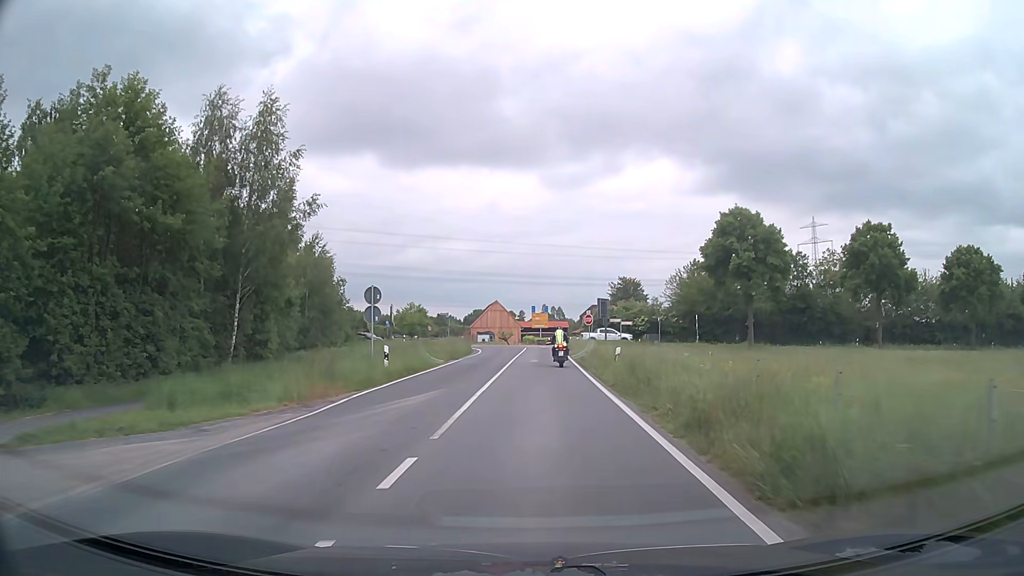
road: secondary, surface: asphalt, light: Day
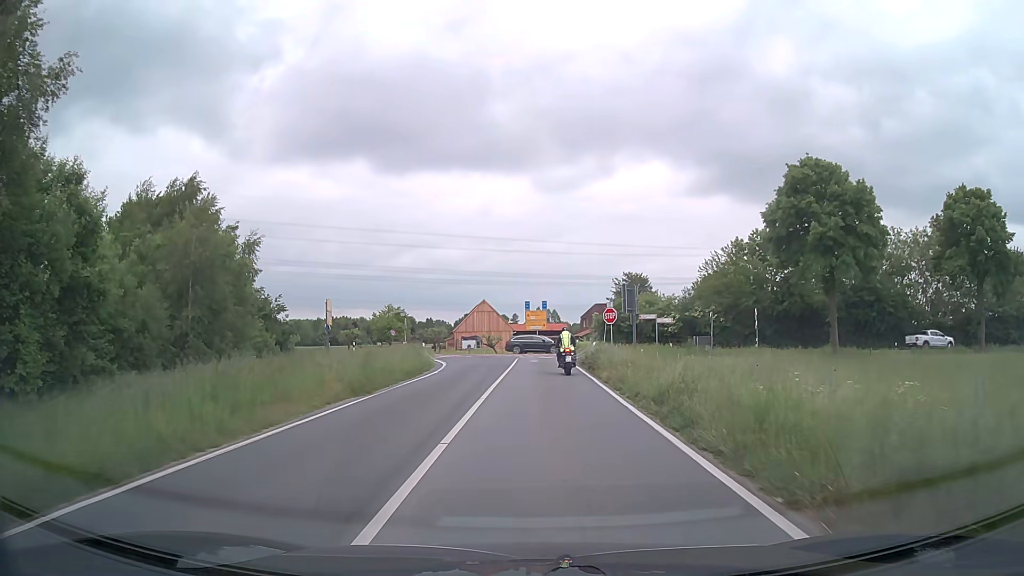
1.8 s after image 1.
(+0.1, +19.3) m; +1°
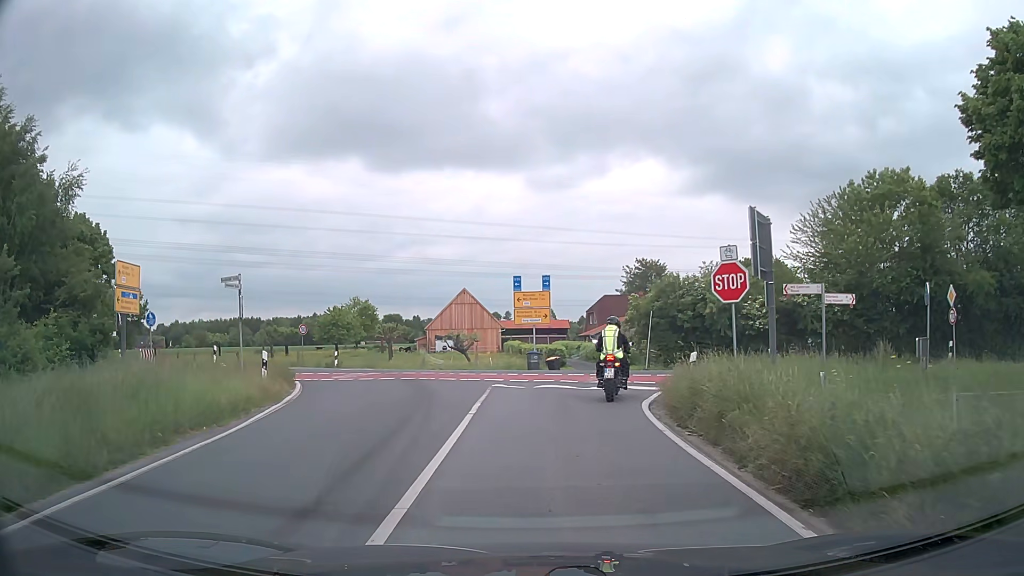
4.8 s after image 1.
(+0.1, +24.1) m; 0°
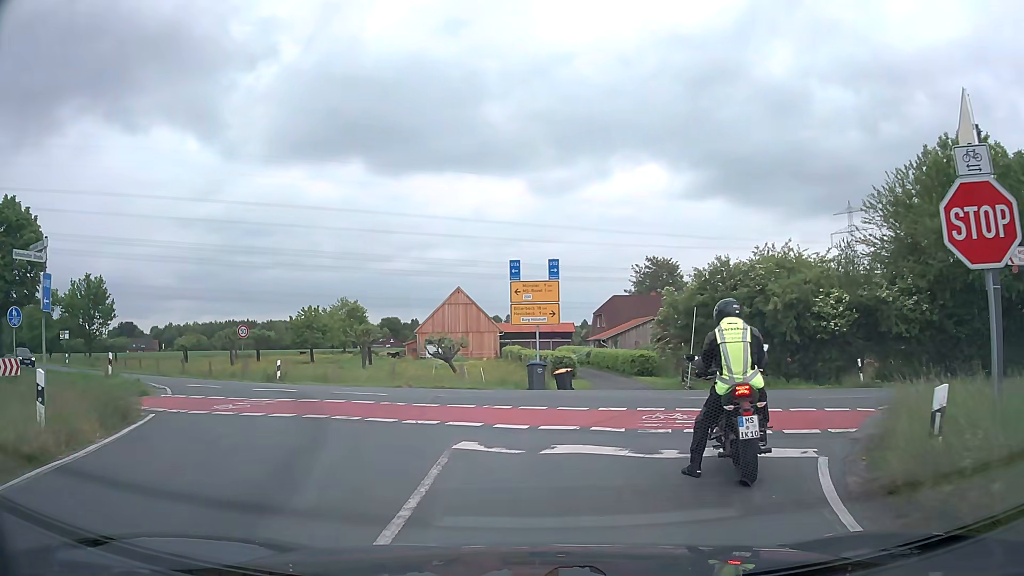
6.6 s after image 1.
(0.0, +8.8) m; 0°
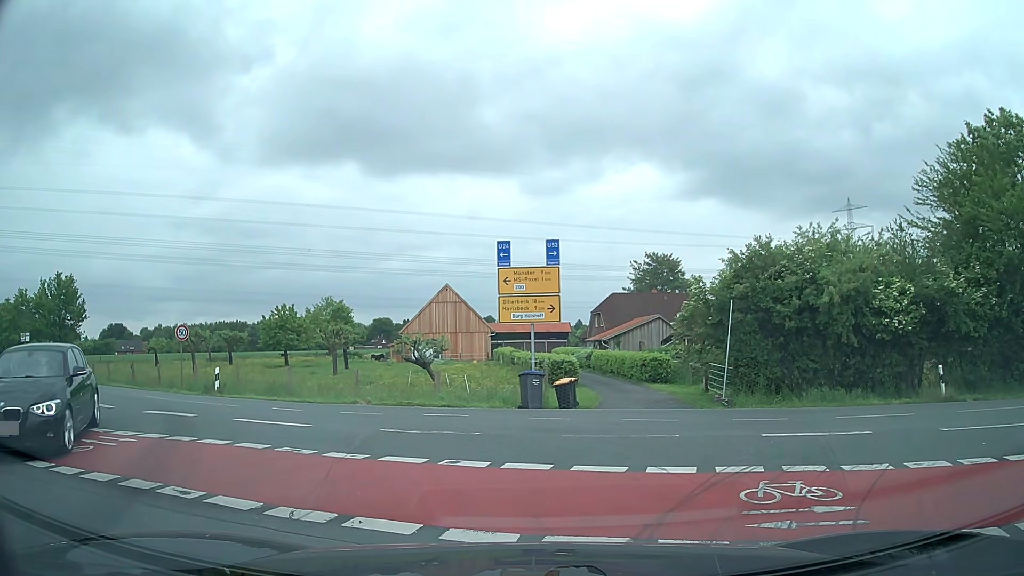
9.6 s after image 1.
(0.0, +5.2) m; -1°
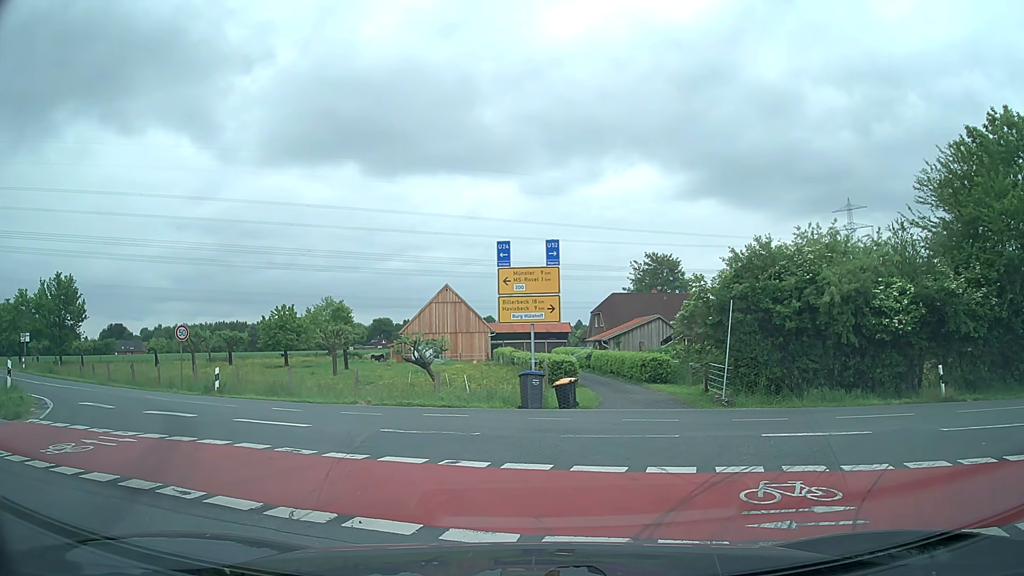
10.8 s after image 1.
(0.0, 0.0) m; 0°
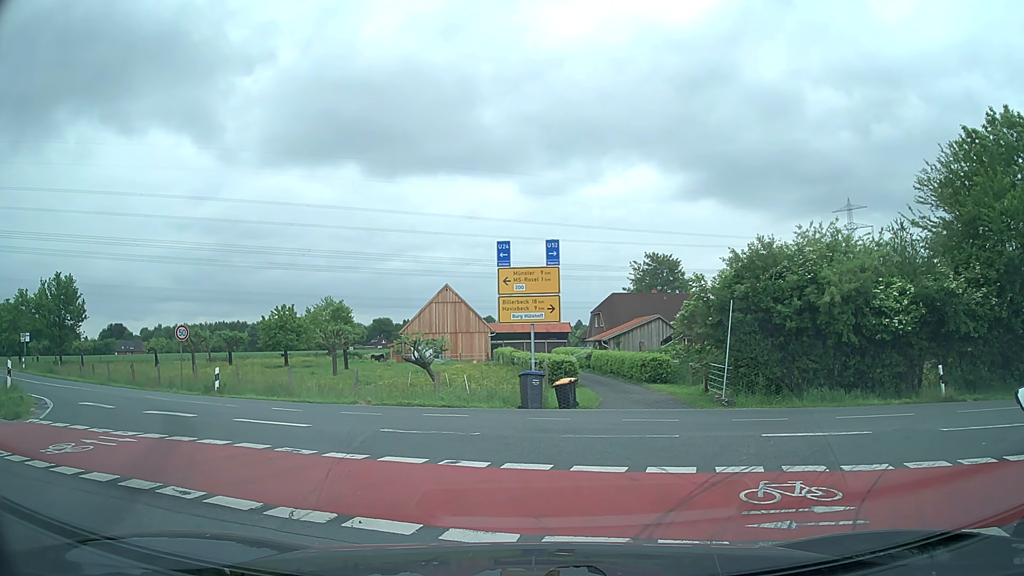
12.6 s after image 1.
(0.0, 0.0) m; 0°
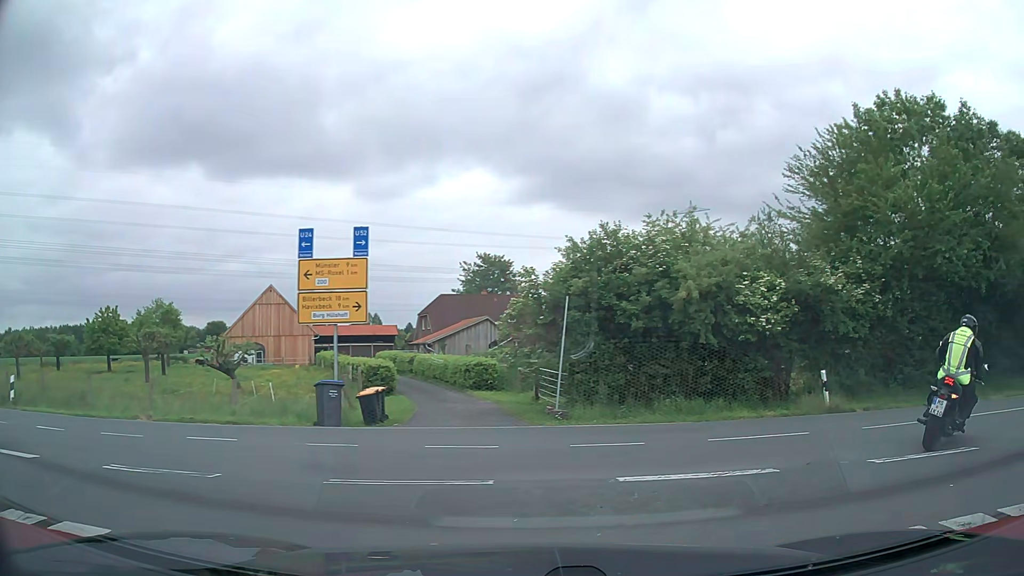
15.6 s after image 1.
(+0.4, +3.1) m; +15°
